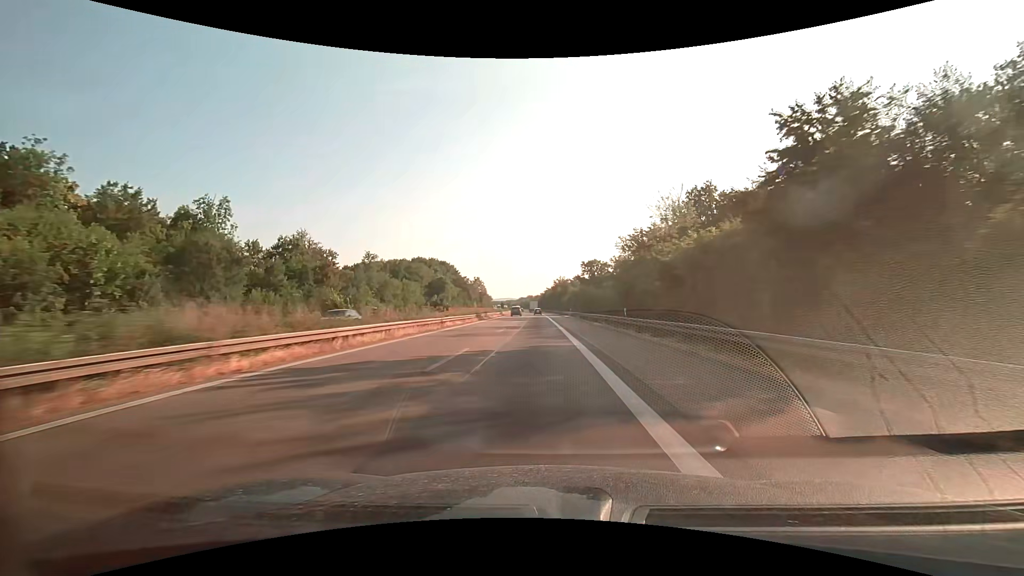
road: motorway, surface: asphalt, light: Day
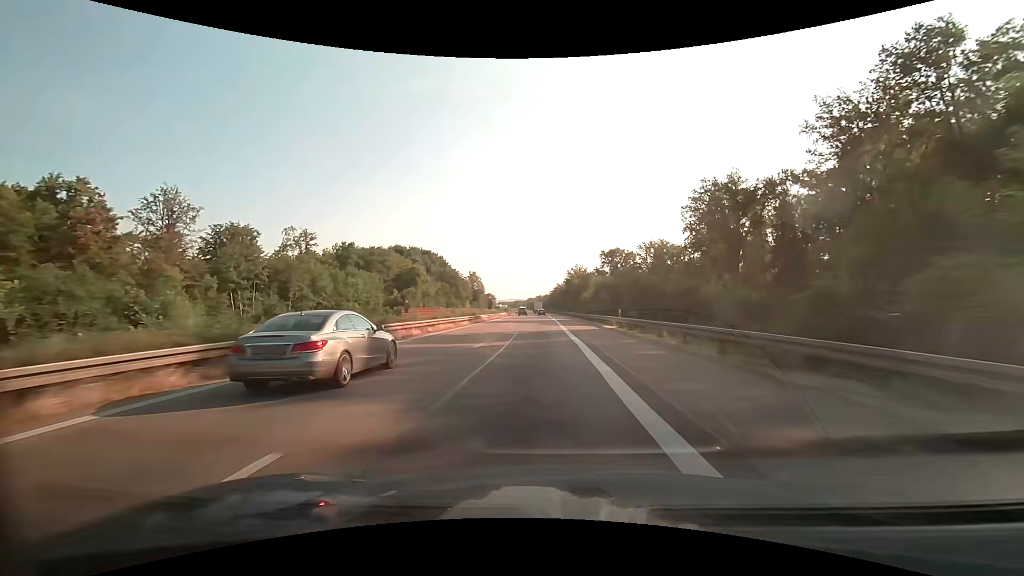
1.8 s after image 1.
(-0.3, +47.9) m; -1°
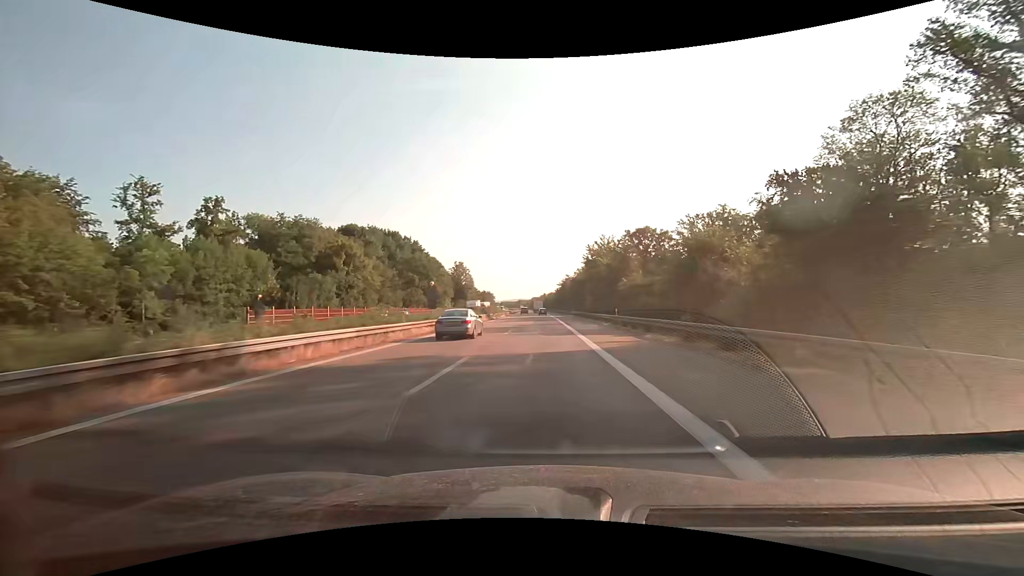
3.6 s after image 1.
(-0.4, +47.9) m; -1°
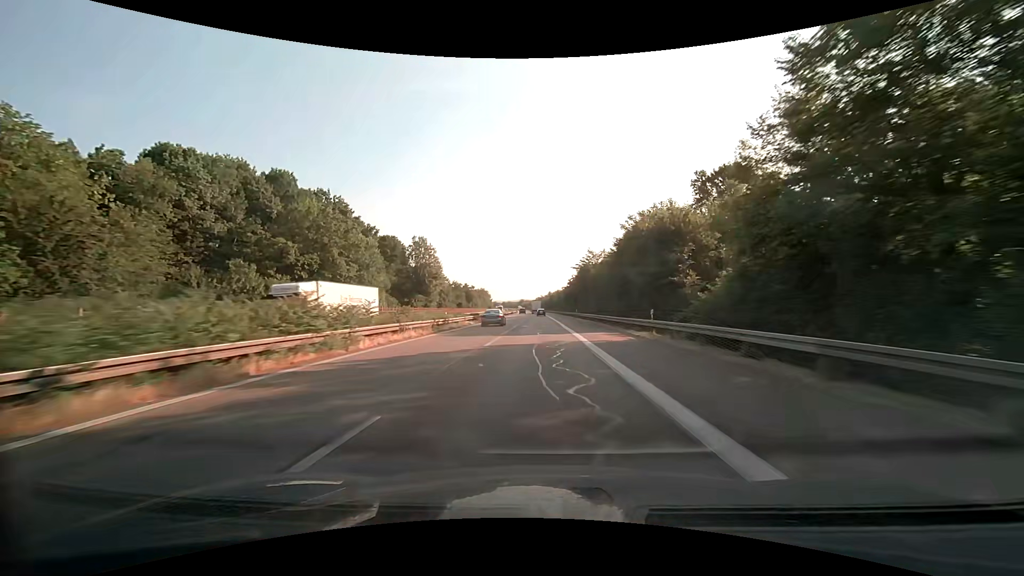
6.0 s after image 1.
(-0.1, +63.9) m; -1°
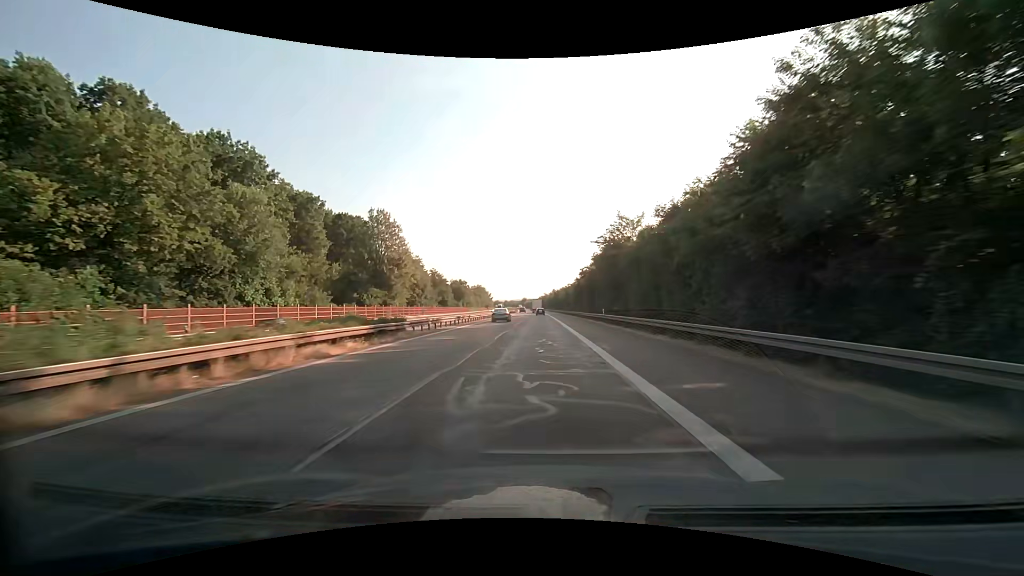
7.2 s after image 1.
(0.0, +31.9) m; 0°
(0, +10) (0, +20) (0, +30) (0, +40) (0, +50) (0, +60) (-1, +70) (-1, +80) (-1, +90) (-1, +100) m
